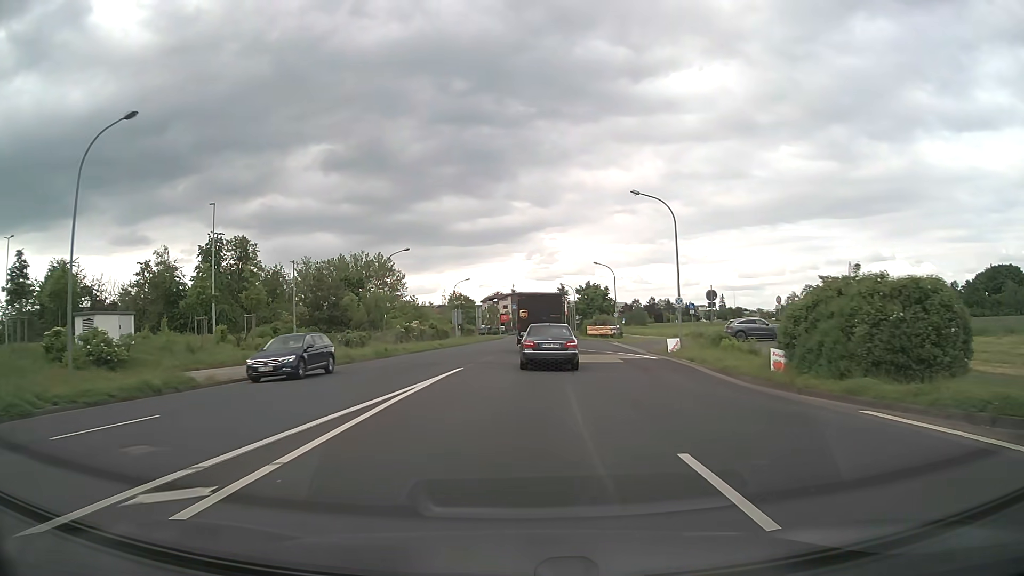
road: tertiary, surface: asphalt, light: Day
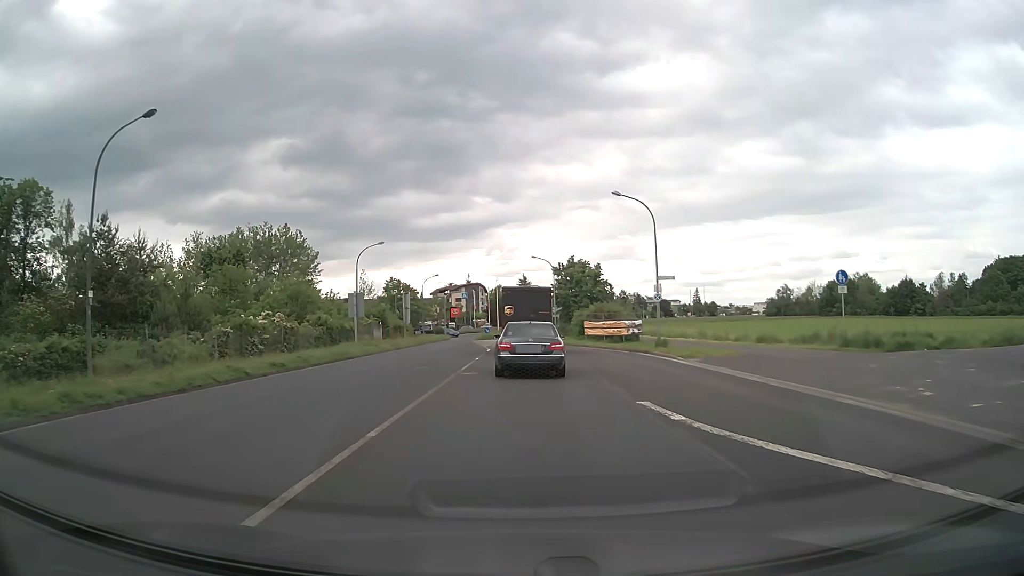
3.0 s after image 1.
(+0.7, +34.3) m; +4°
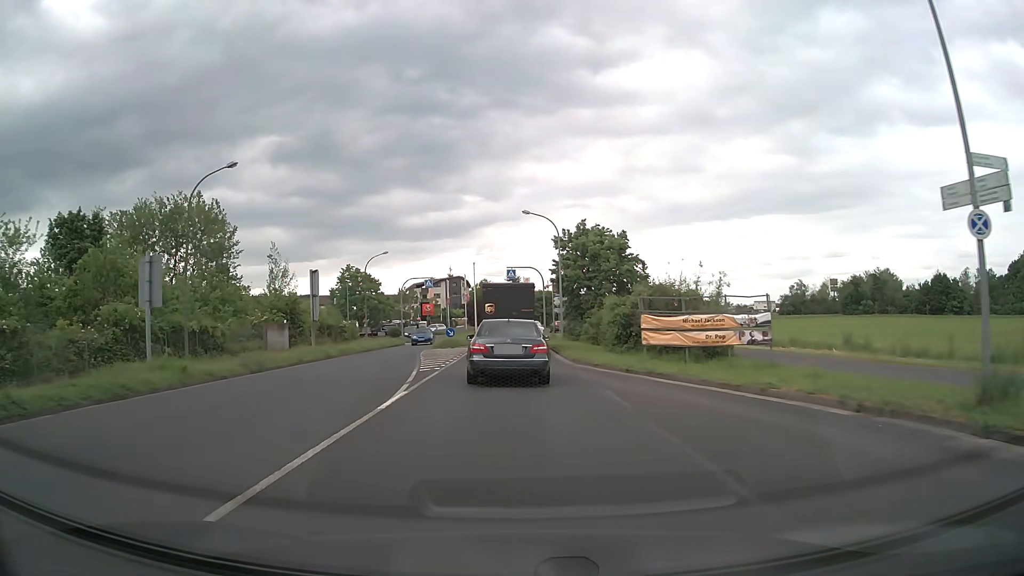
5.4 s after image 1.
(+0.3, +25.2) m; +1°
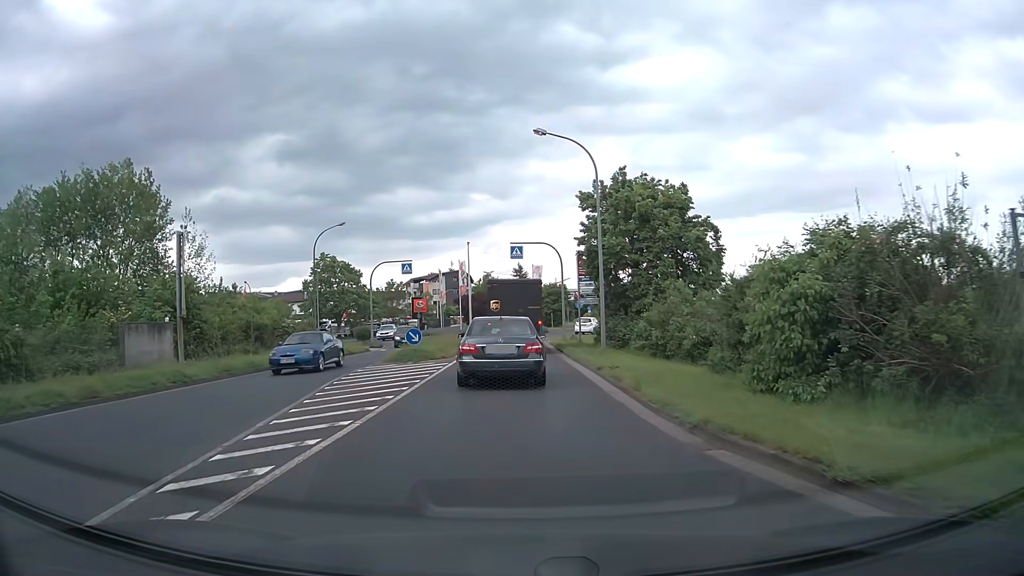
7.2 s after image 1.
(0.0, +16.2) m; -1°
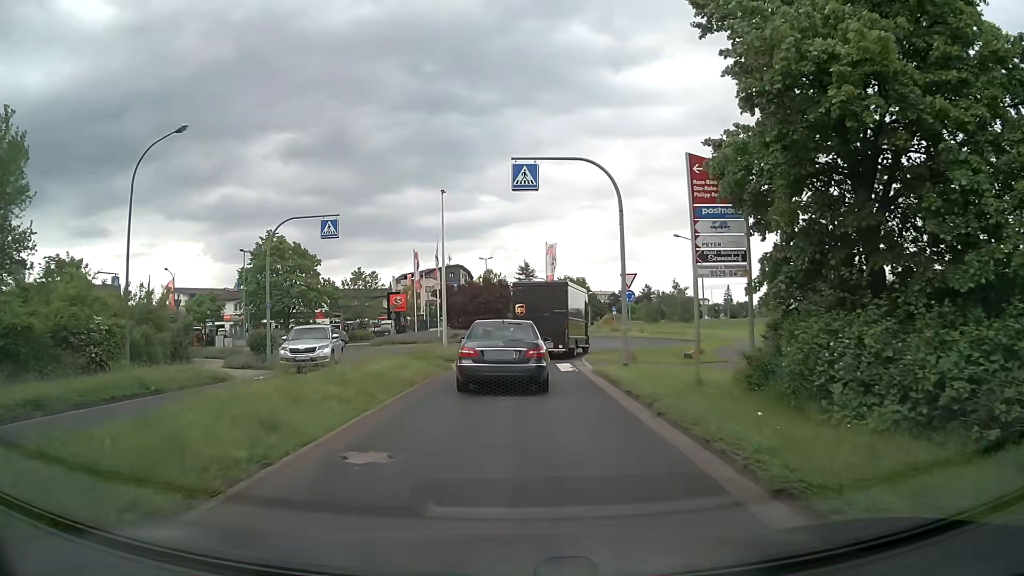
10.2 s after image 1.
(-0.1, +21.5) m; 0°
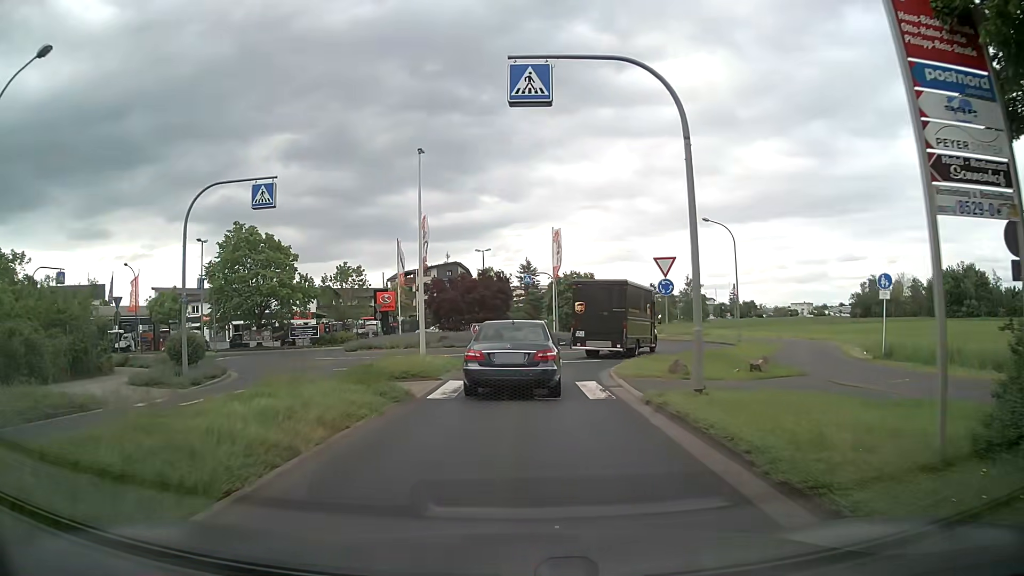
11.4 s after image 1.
(0.0, +7.7) m; -1°
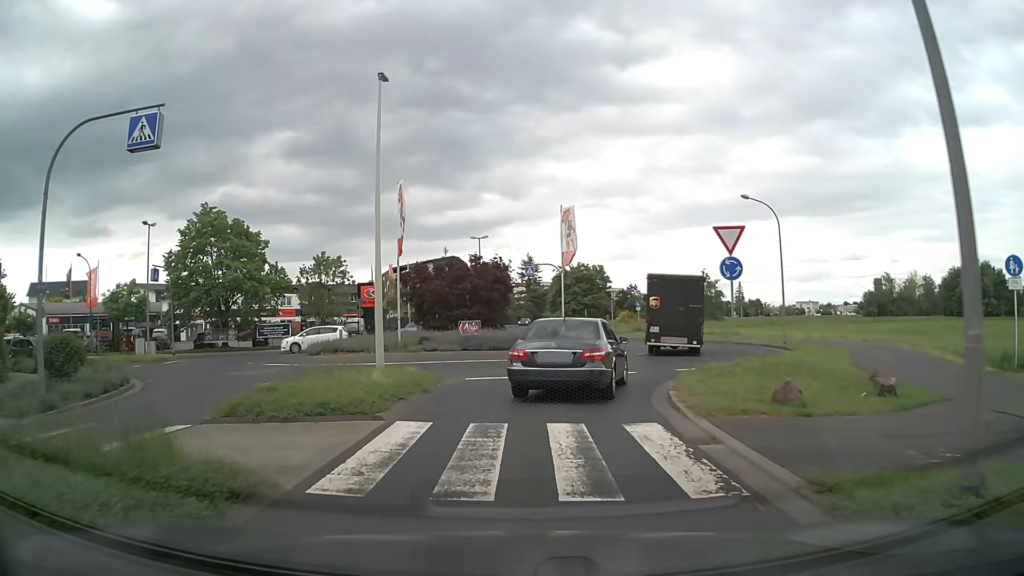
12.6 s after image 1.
(0.0, +7.4) m; 0°
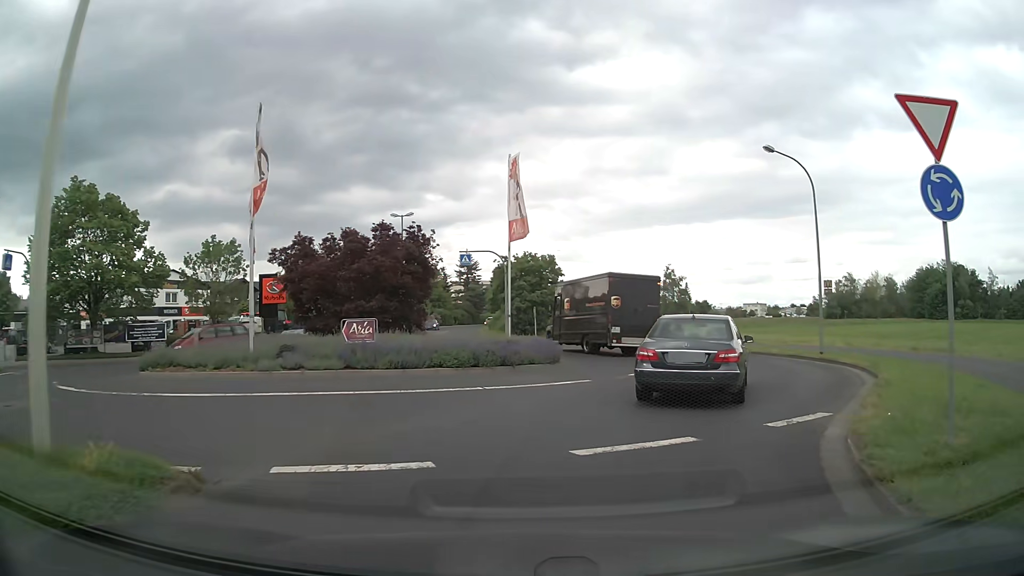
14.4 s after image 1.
(+0.3, +10.8) m; +6°
